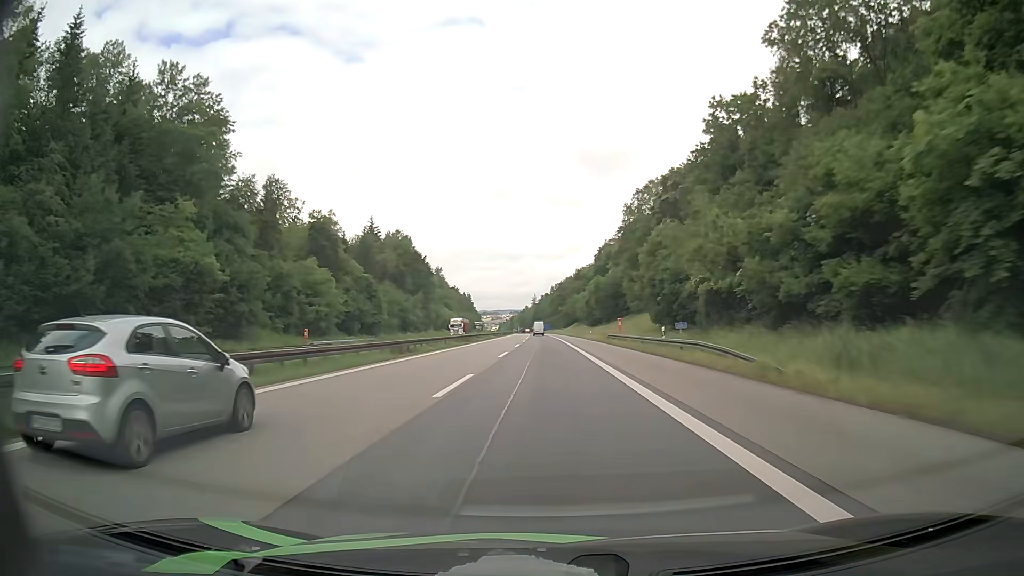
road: motorway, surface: asphalt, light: Day
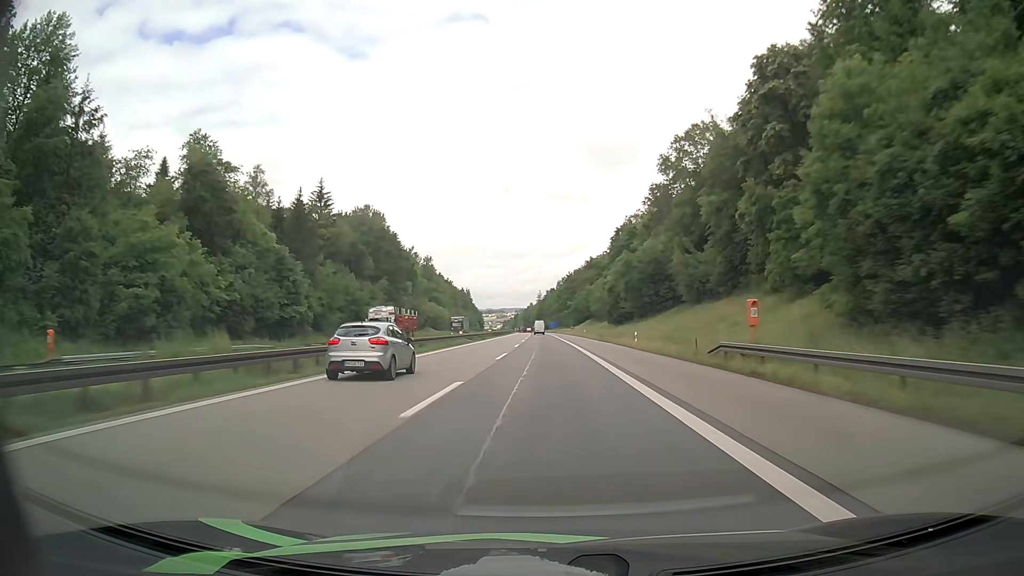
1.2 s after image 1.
(-0.1, +39.2) m; 0°
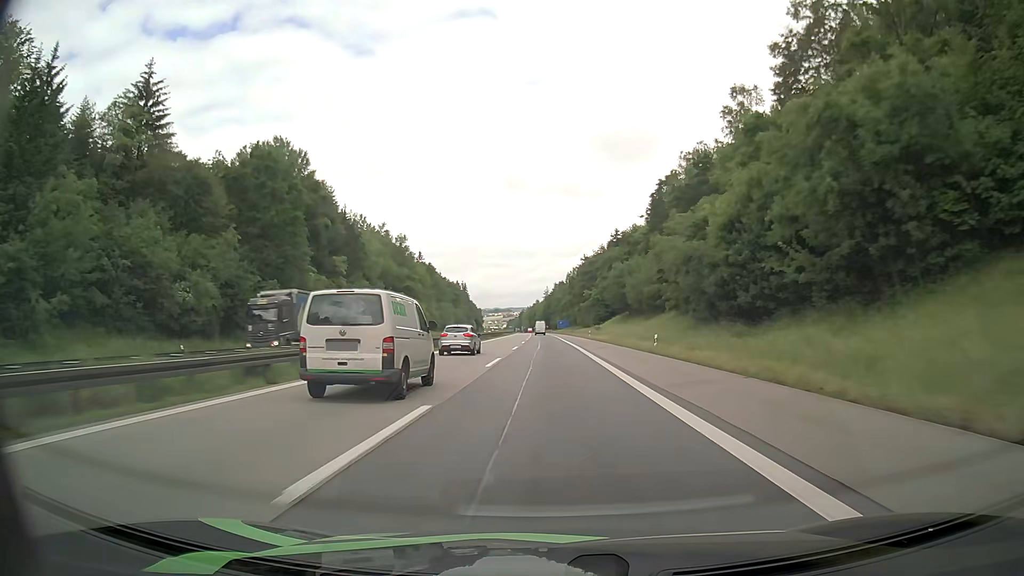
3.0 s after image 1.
(-0.4, +58.6) m; -1°
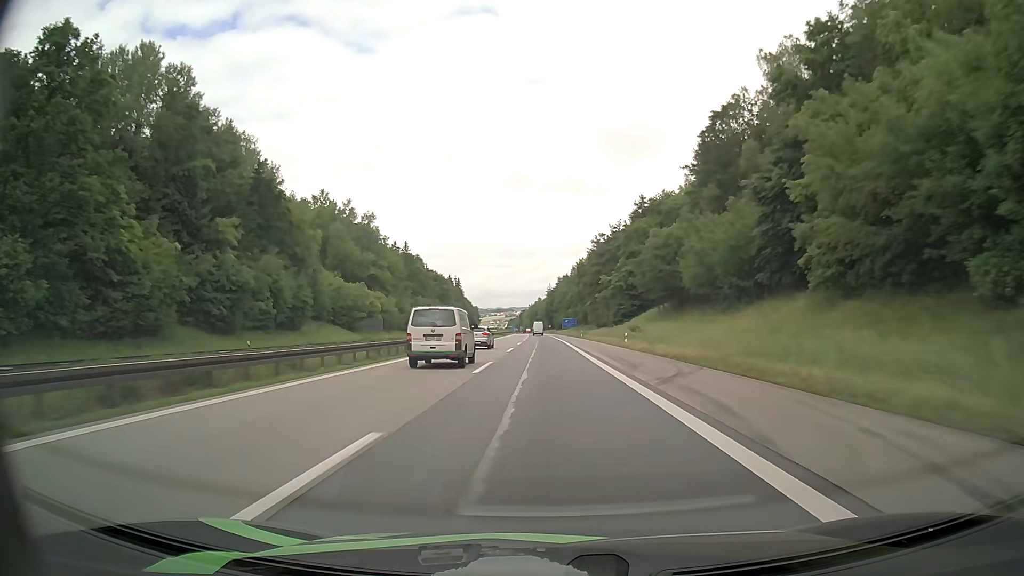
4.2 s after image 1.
(-0.1, +39.0) m; 0°
(0, +10) (0, +20) (0, +30) (0, +40) (0, +50) (0, +60) (-1, +70) (-1, +80) (-1, +90) (-1, +100) m
